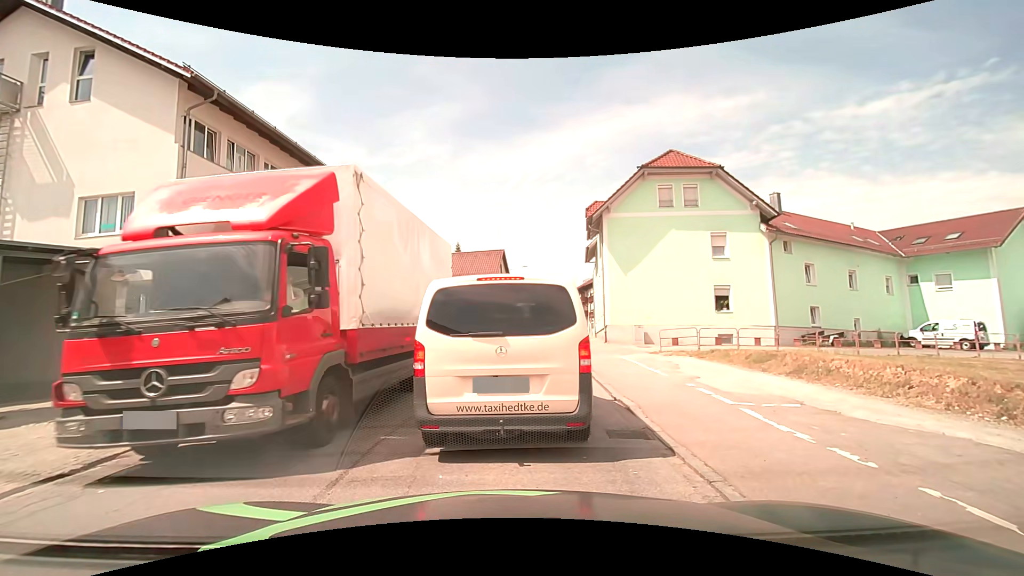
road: secondary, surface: asphalt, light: Day
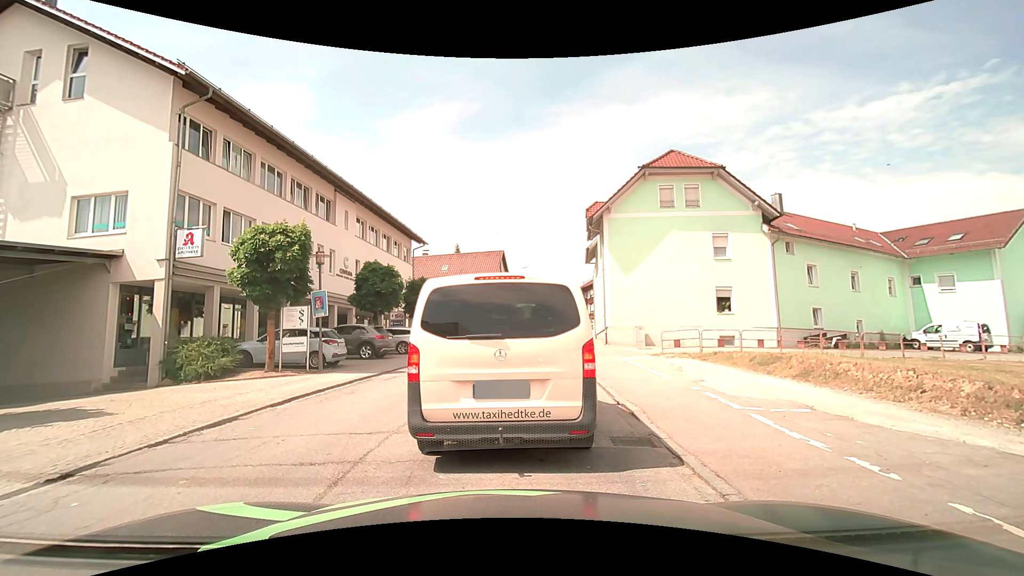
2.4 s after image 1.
(0.0, +0.4) m; 0°
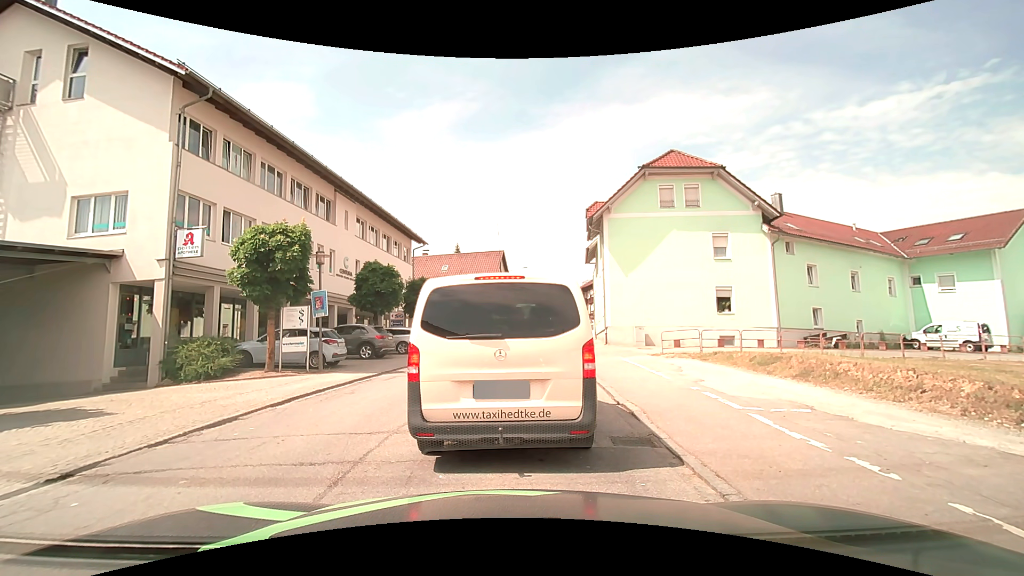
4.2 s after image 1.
(0.0, 0.0) m; 0°
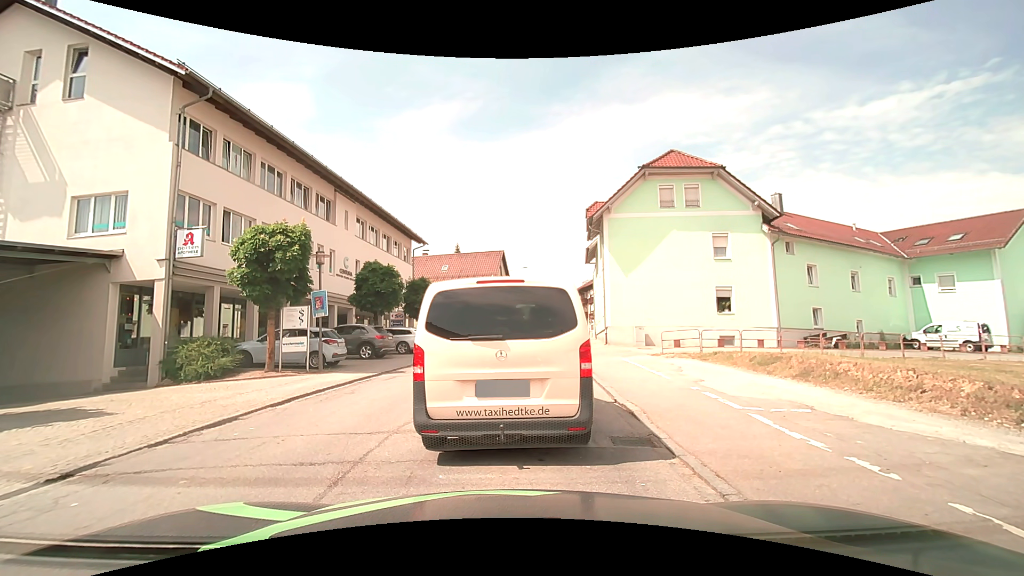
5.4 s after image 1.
(0.0, 0.0) m; 0°
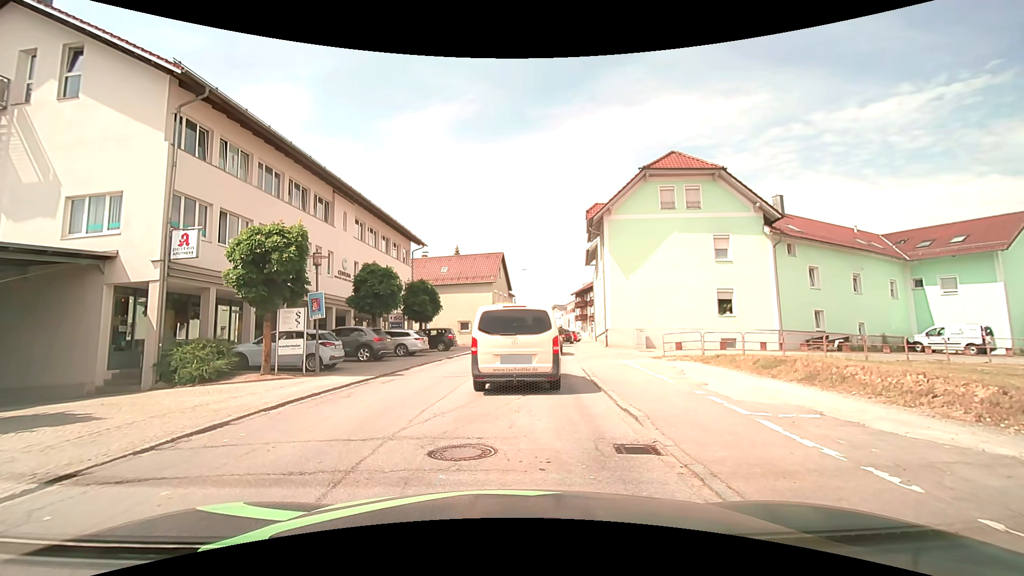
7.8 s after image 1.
(0.0, +0.2) m; 0°
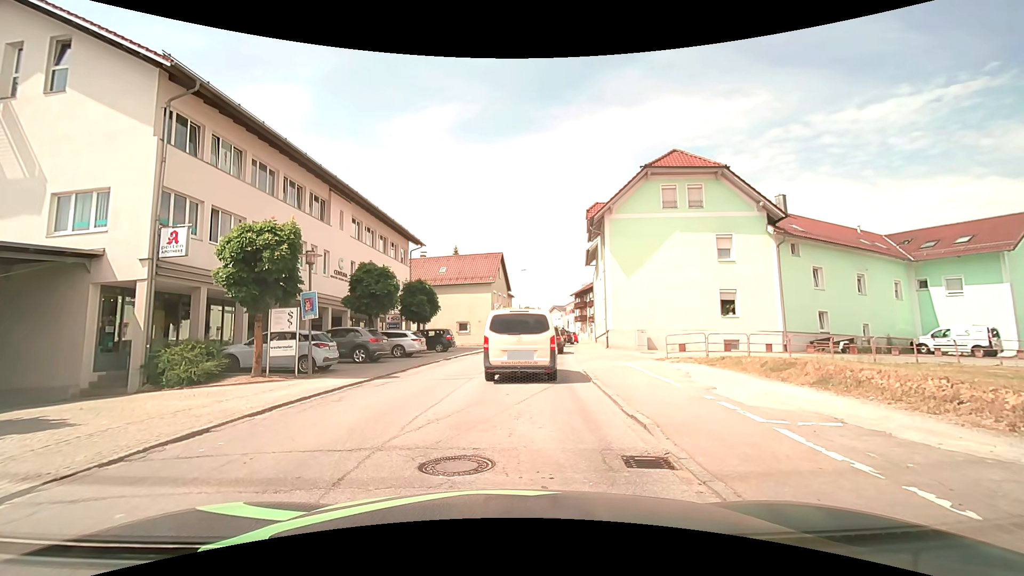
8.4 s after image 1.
(0.0, +0.5) m; 0°
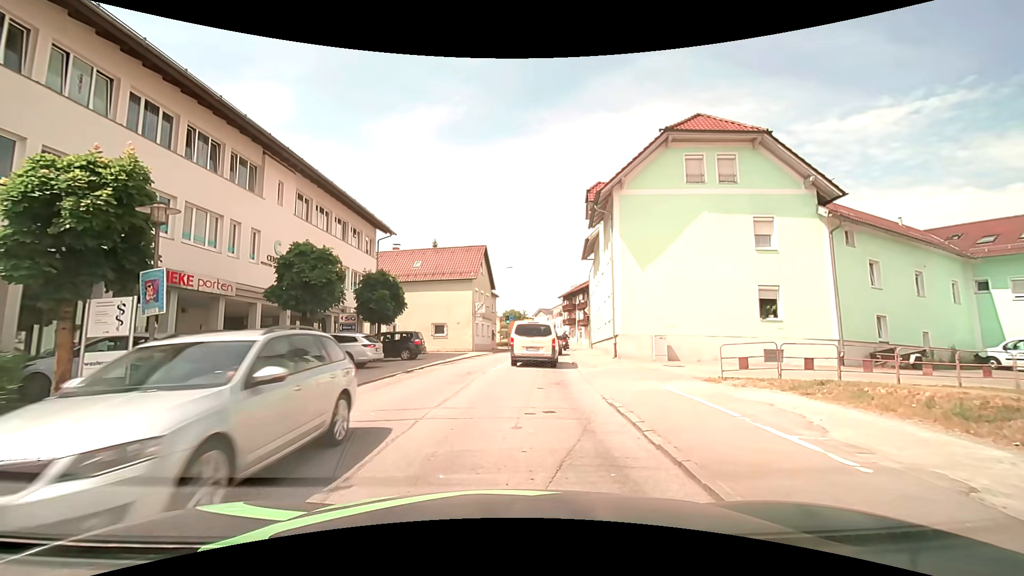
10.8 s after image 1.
(+0.1, +6.4) m; +1°
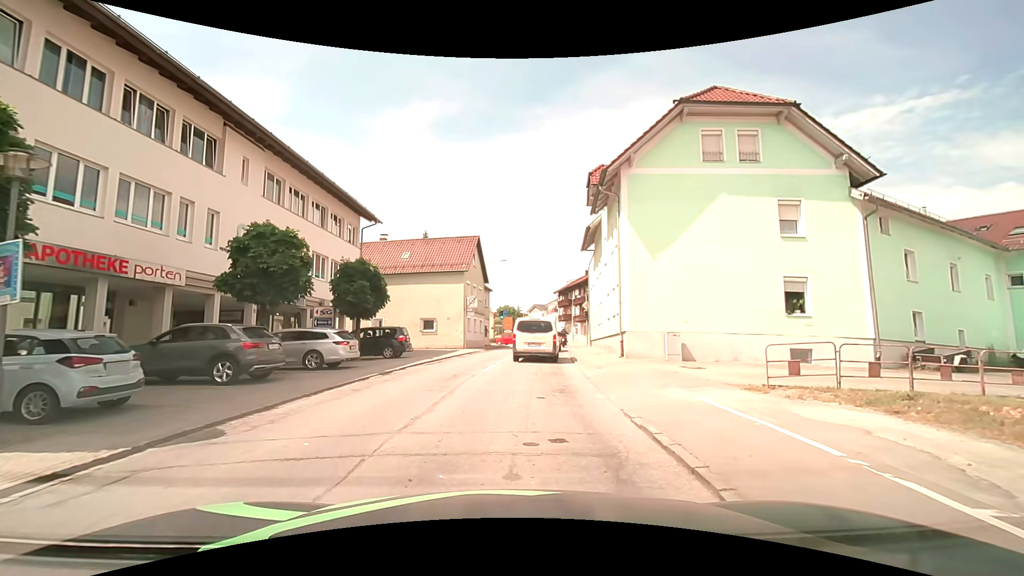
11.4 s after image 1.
(0.0, +2.6) m; +1°
(0, +10) (+1, +20) (+2, +30) (+3, +40) (+4, +50) (+6, +60) (+2, +69) (-7, +71) (-17, +71) (-27, +70) m
